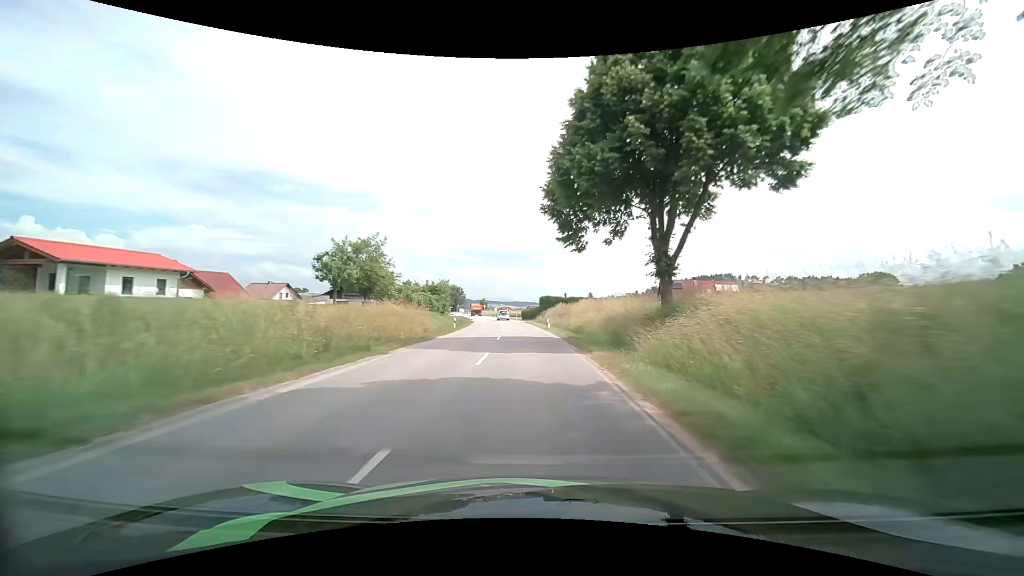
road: secondary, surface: asphalt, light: Day
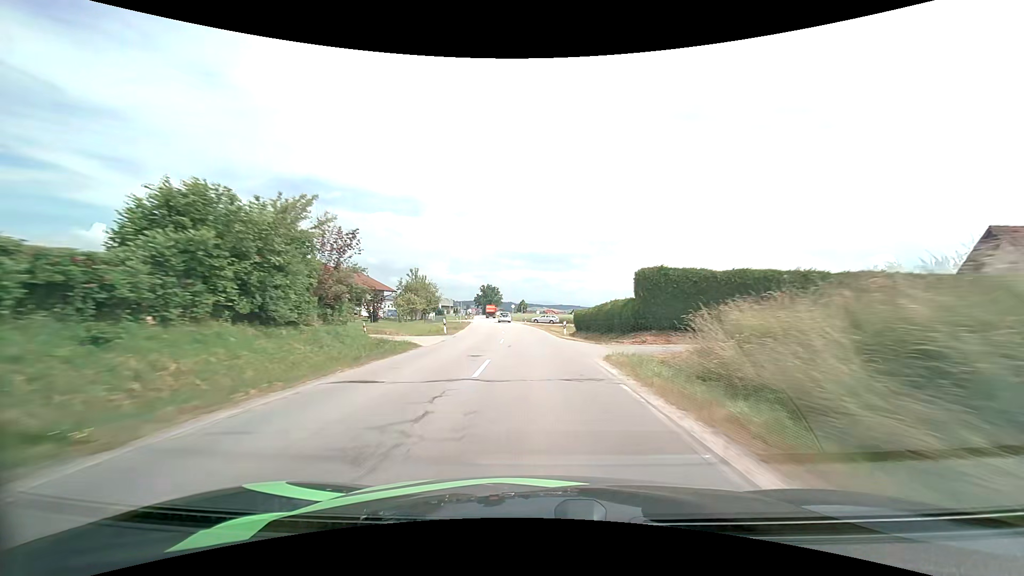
(-2.5, +50.2) m; -5°
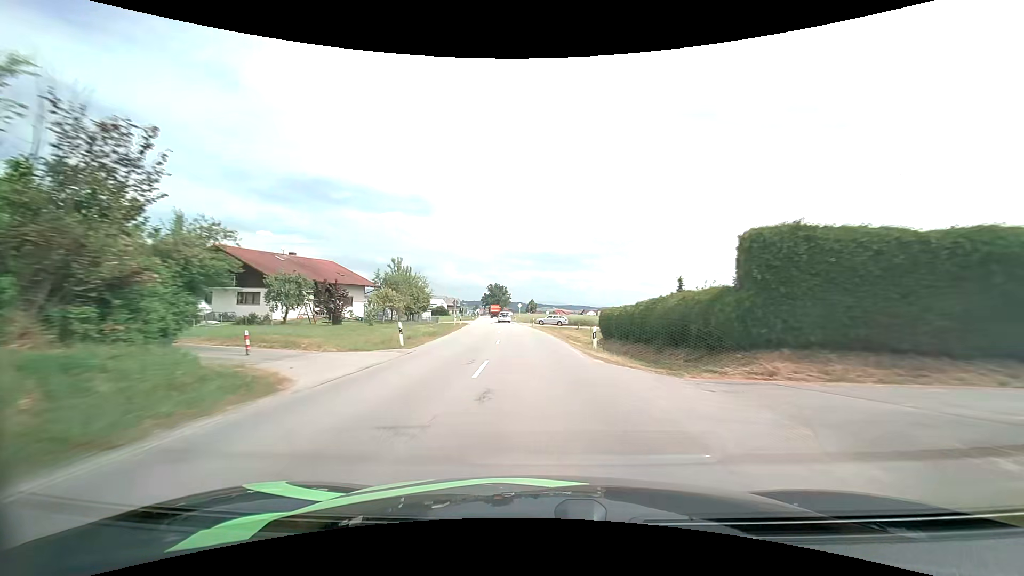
(-0.1, +12.1) m; -1°
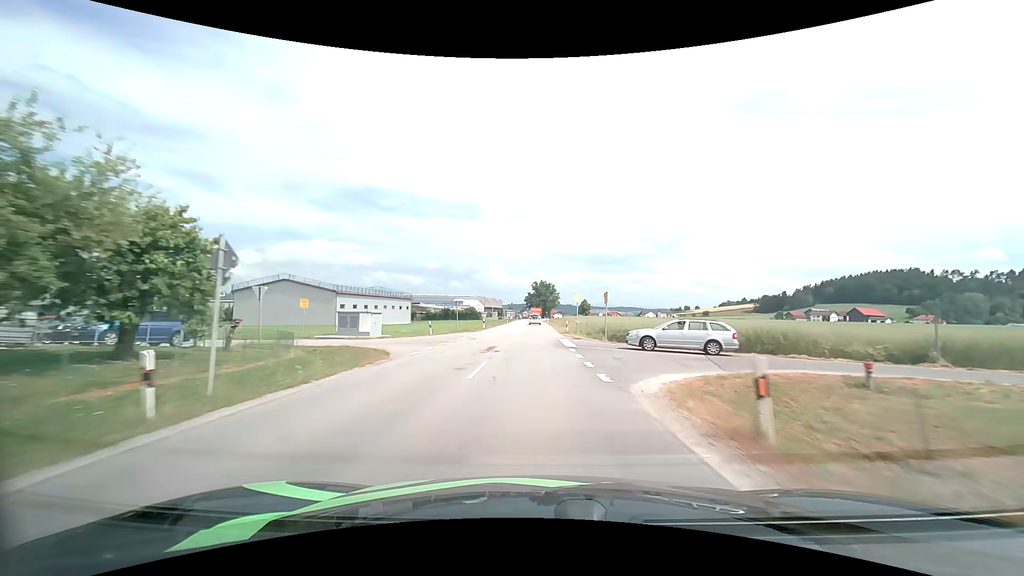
(-2.3, +47.9) m; -6°
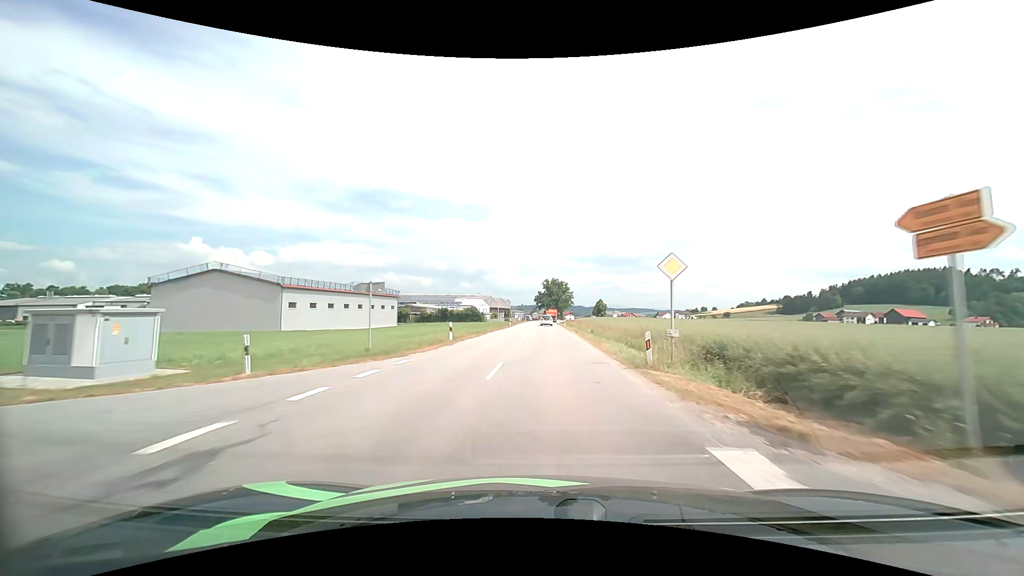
(-0.4, +24.4) m; -1°
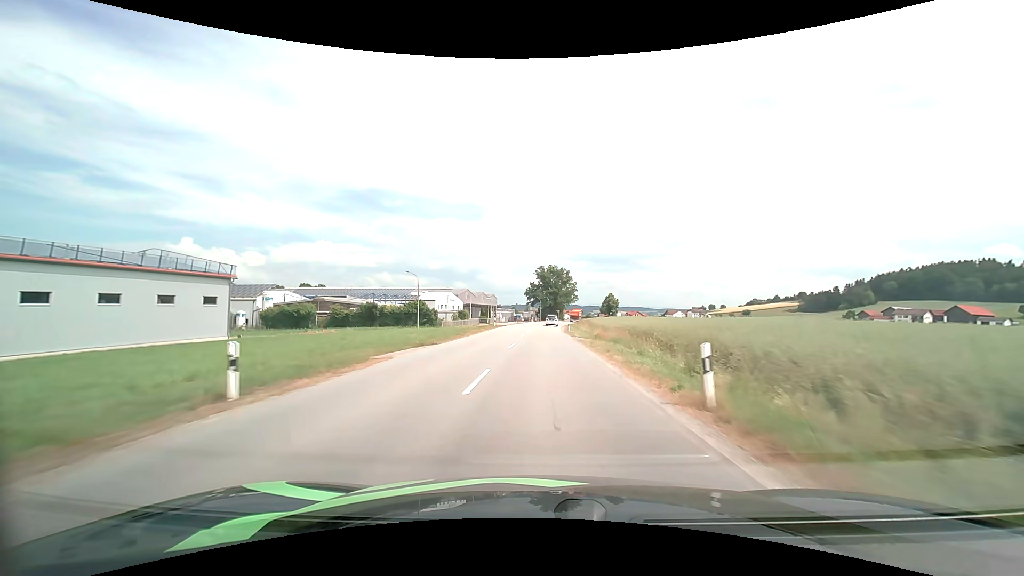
(+1.1, +62.0) m; +1°
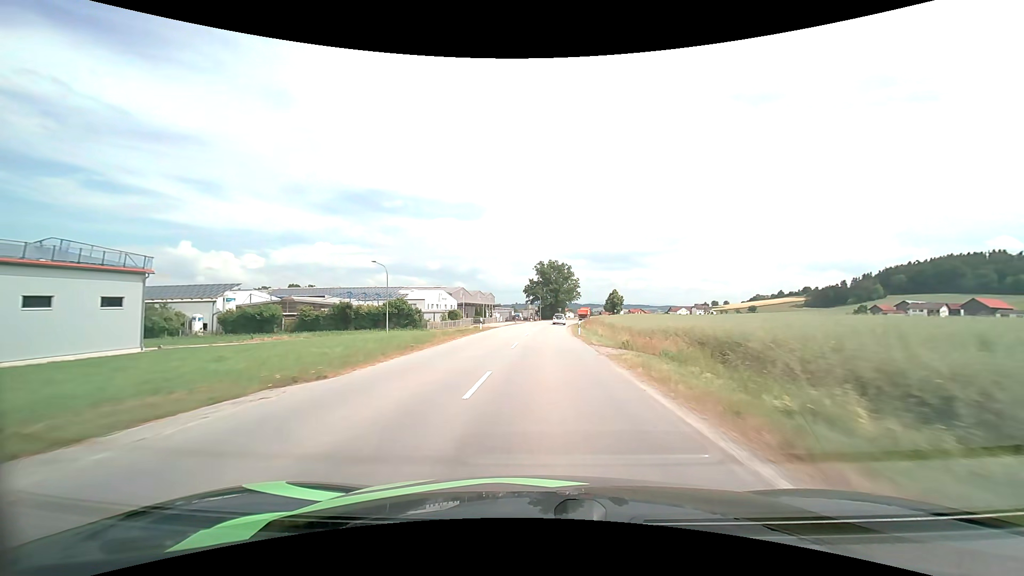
(0.0, +12.4) m; 0°
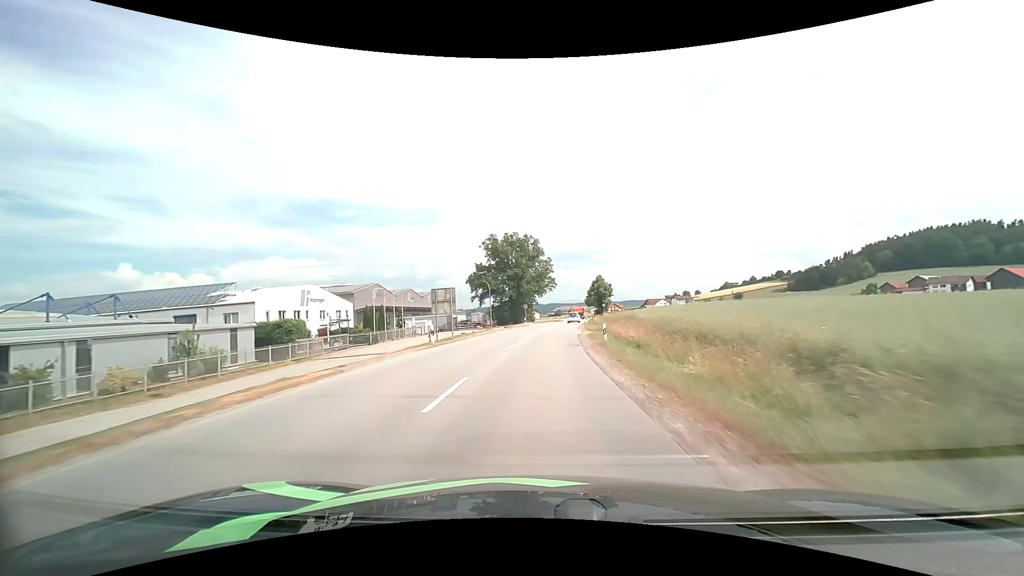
(+2.0, +60.9) m; +4°
(0, +10) (0, +20) (+1, +30) (+1, +40) (+2, +50) (+3, +60) (+4, +70) (+5, +80) (+7, +90) (+8, +100) m
